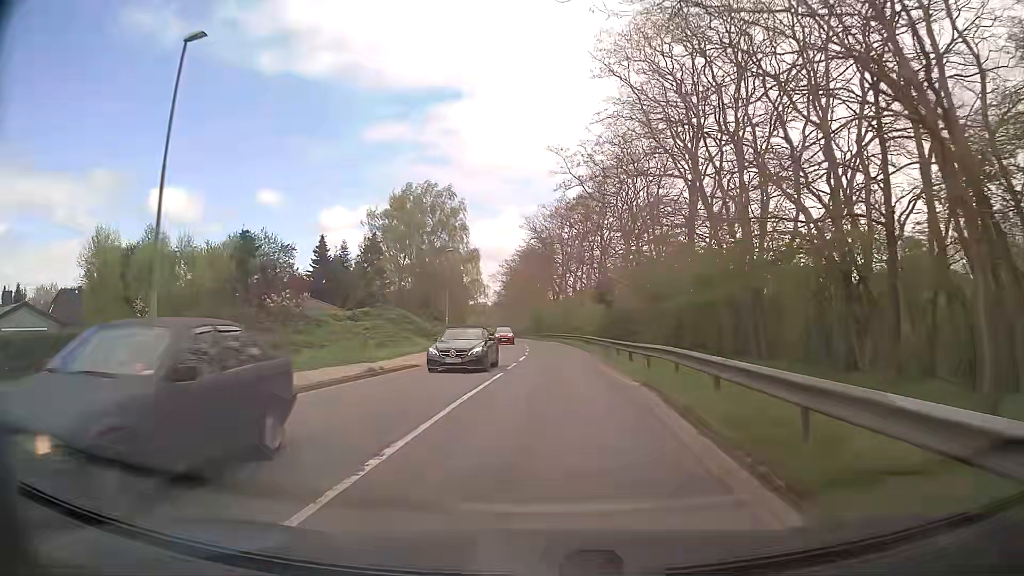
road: tertiary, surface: asphalt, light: Day
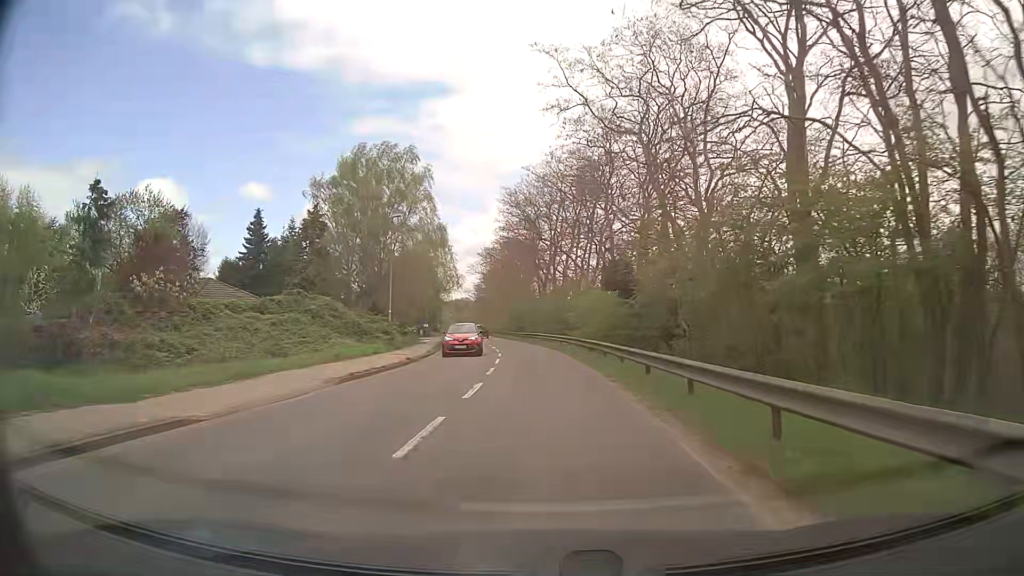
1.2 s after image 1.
(+0.3, +15.4) m; +1°
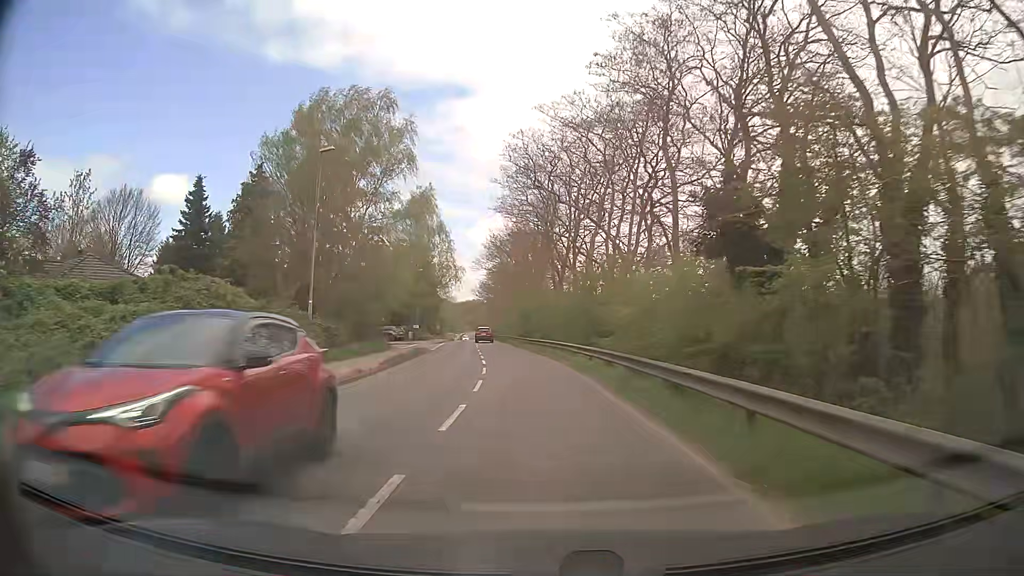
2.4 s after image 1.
(0.0, +15.4) m; 0°
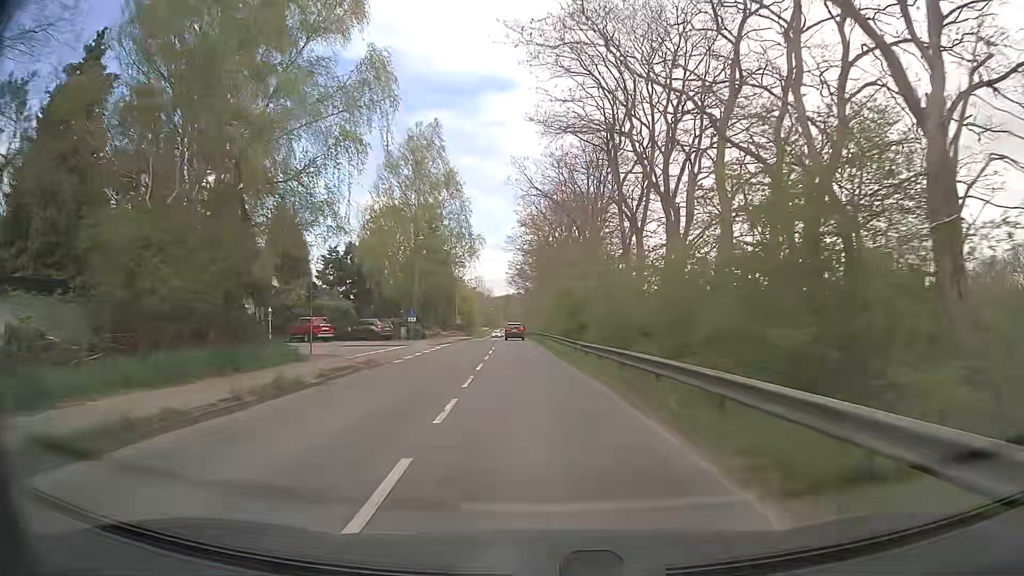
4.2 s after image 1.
(-0.7, +23.0) m; -3°
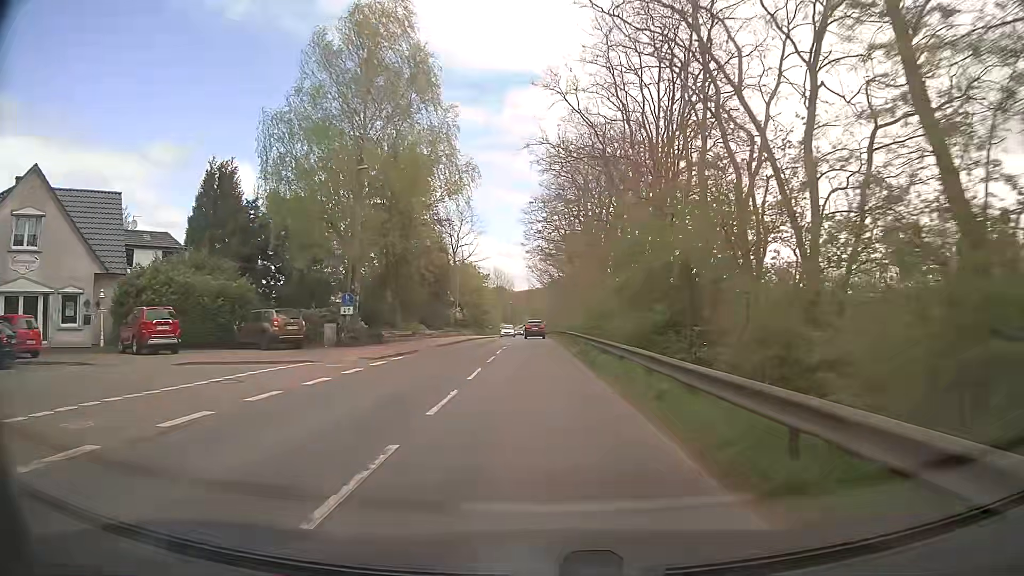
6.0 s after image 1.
(-0.6, +23.0) m; -2°
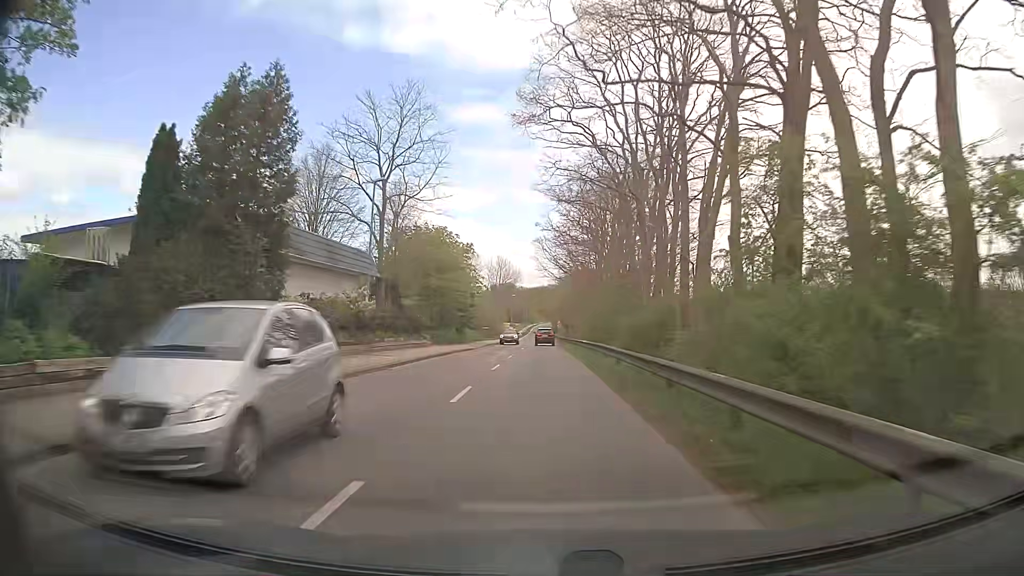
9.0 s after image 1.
(-0.6, +38.3) m; -1°
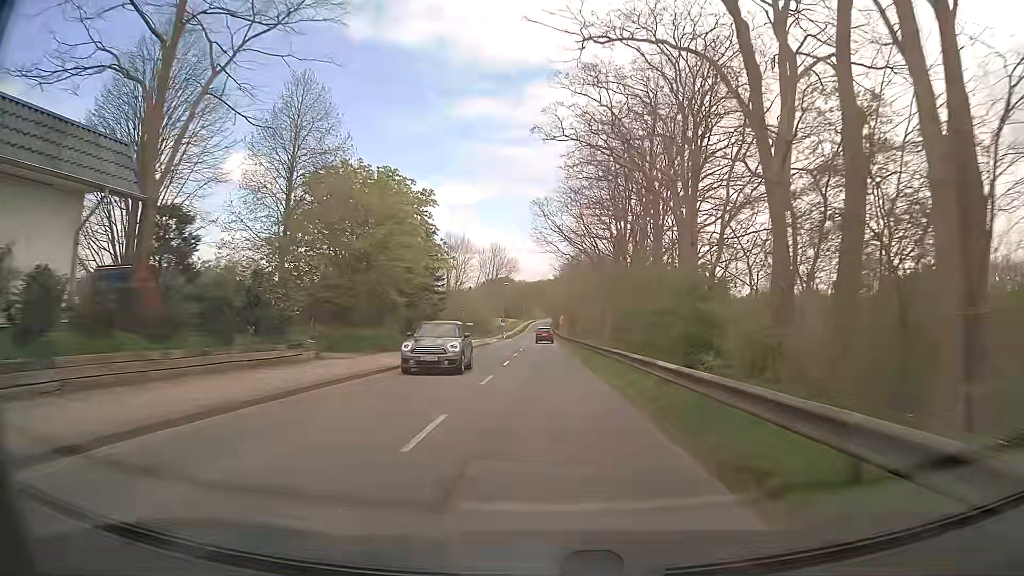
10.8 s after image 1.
(-0.1, +23.1) m; 0°
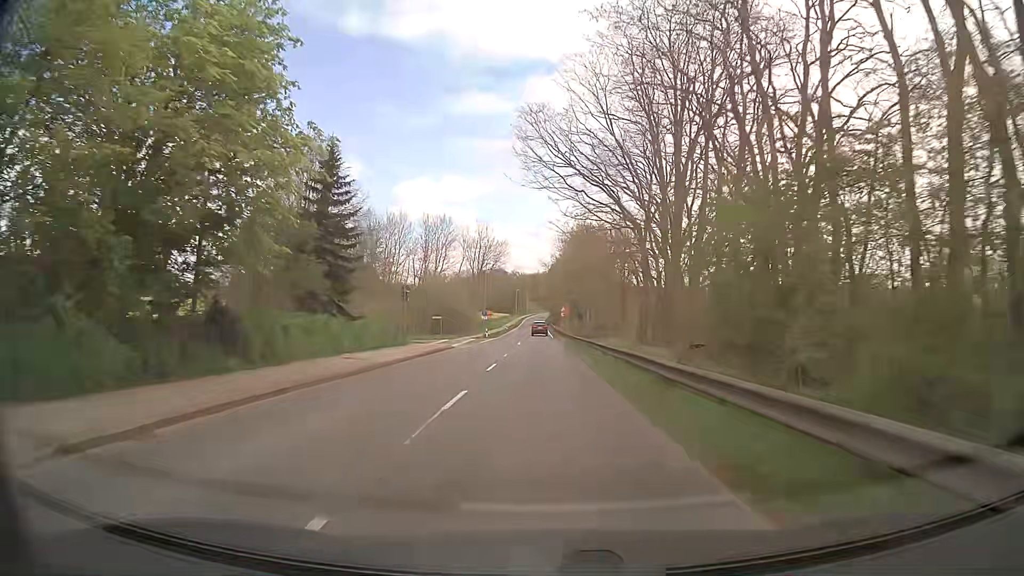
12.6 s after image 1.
(+0.1, +24.4) m; +1°
(0, +10) (0, +20) (0, +30) (0, +40) (-1, +50) (-1, +60) (-1, +70) (-1, +80) (-1, +90) (-1, +100) m
